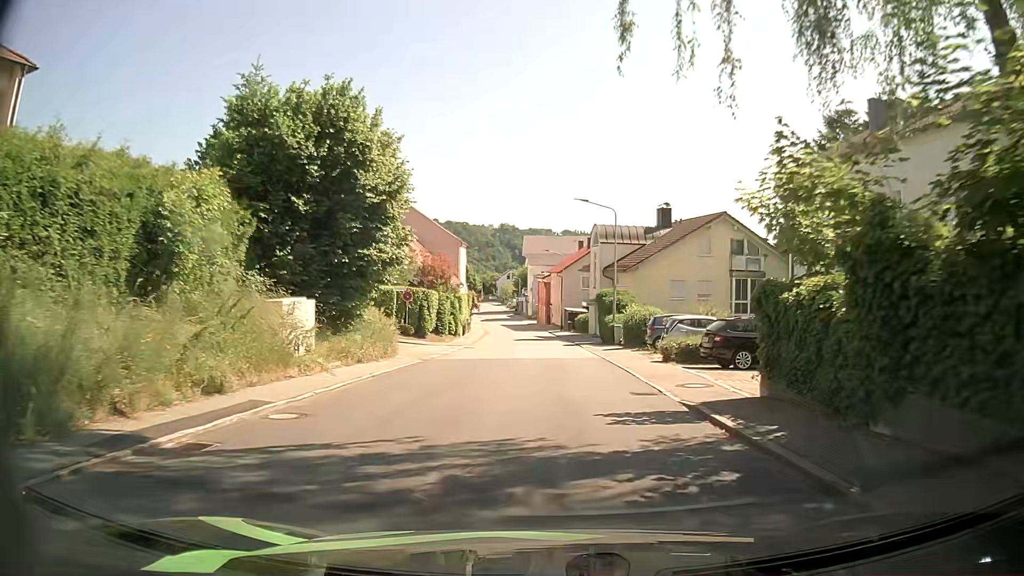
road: tertiary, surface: asphalt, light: Day
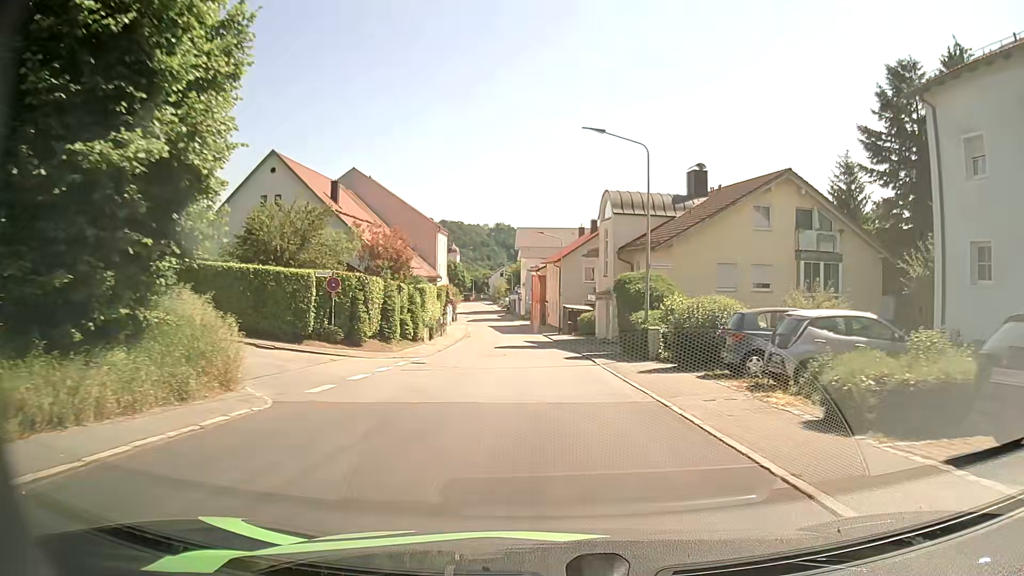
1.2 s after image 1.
(+0.1, +13.4) m; +1°
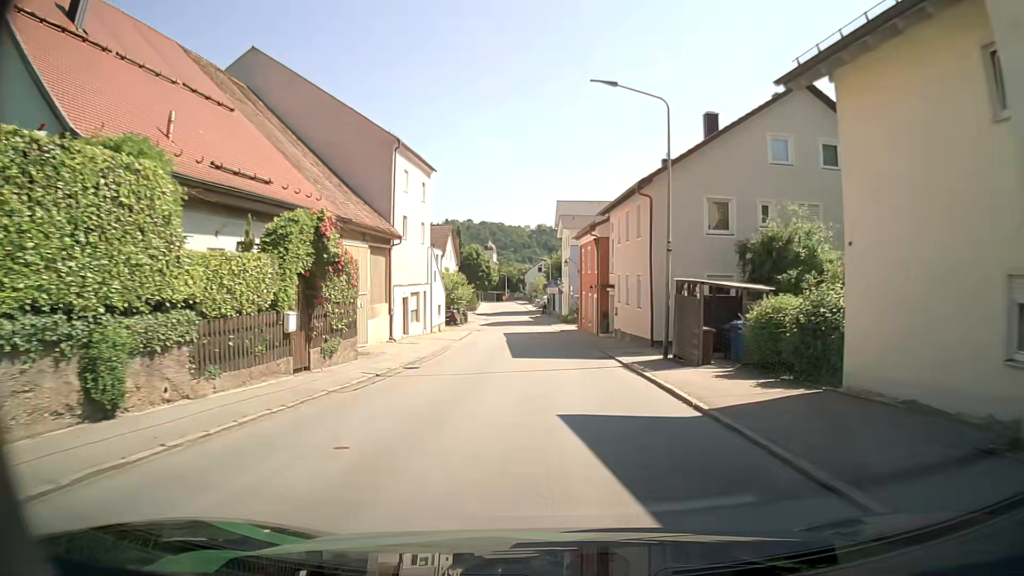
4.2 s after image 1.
(-1.7, +34.1) m; -4°
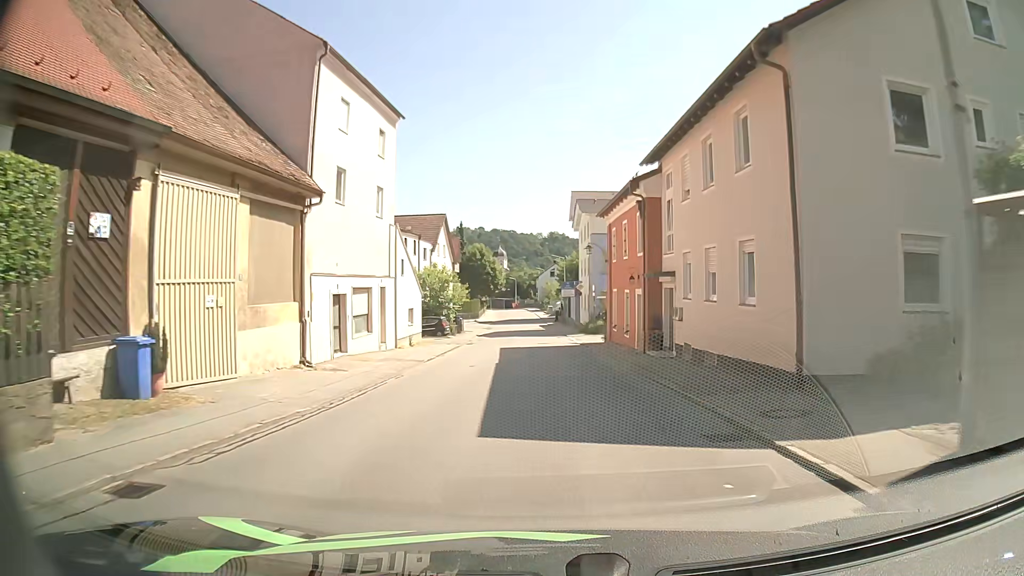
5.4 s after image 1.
(-0.3, +13.9) m; -2°
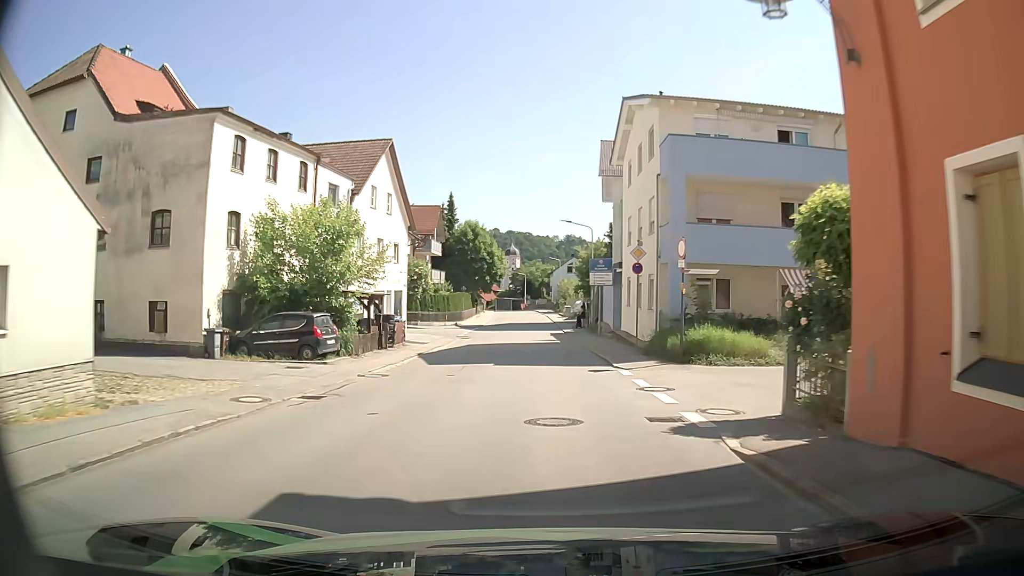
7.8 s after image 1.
(0.0, +28.1) m; -1°
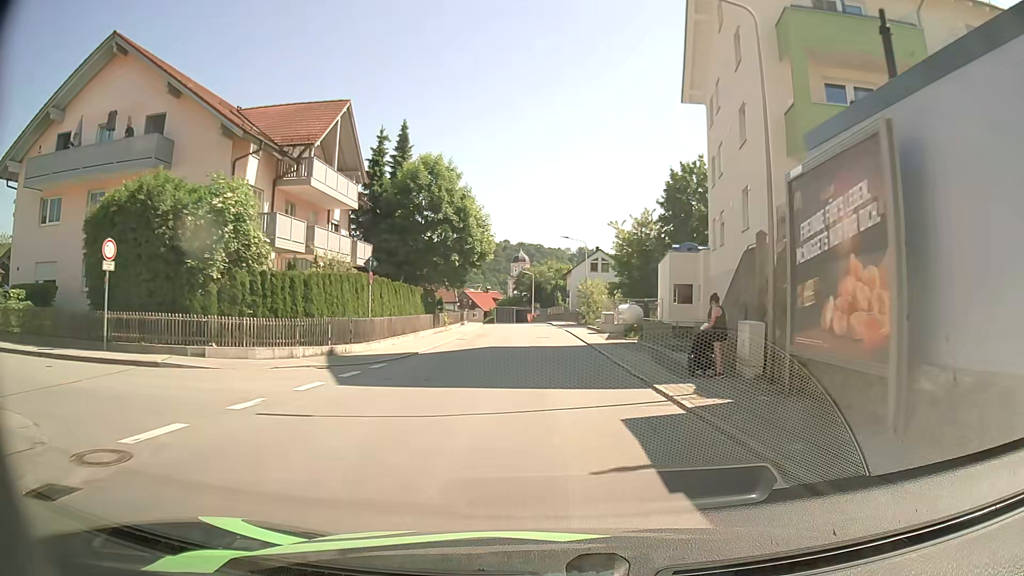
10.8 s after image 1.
(-0.5, +36.3) m; -1°
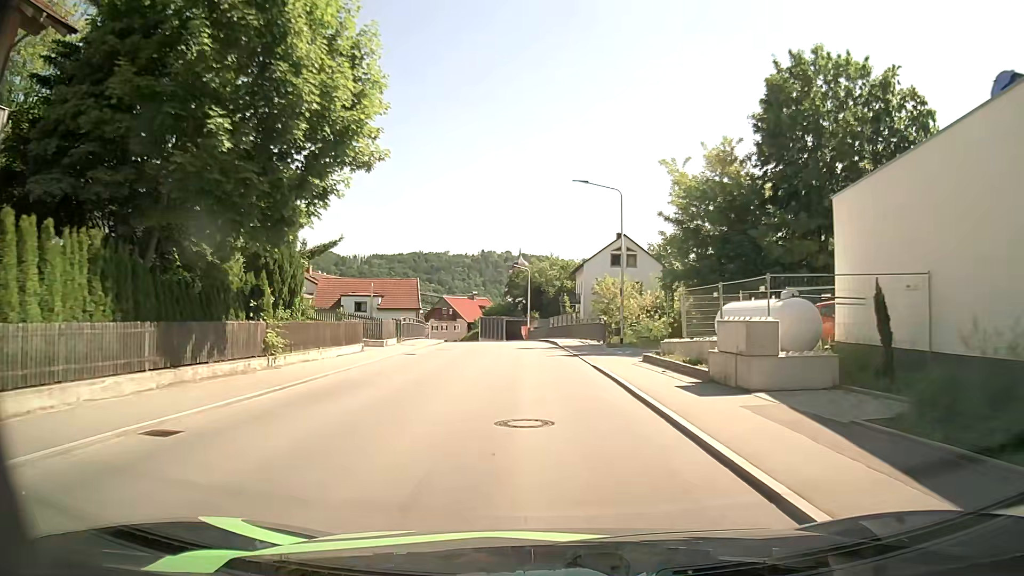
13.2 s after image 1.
(0.0, +29.2) m; 0°
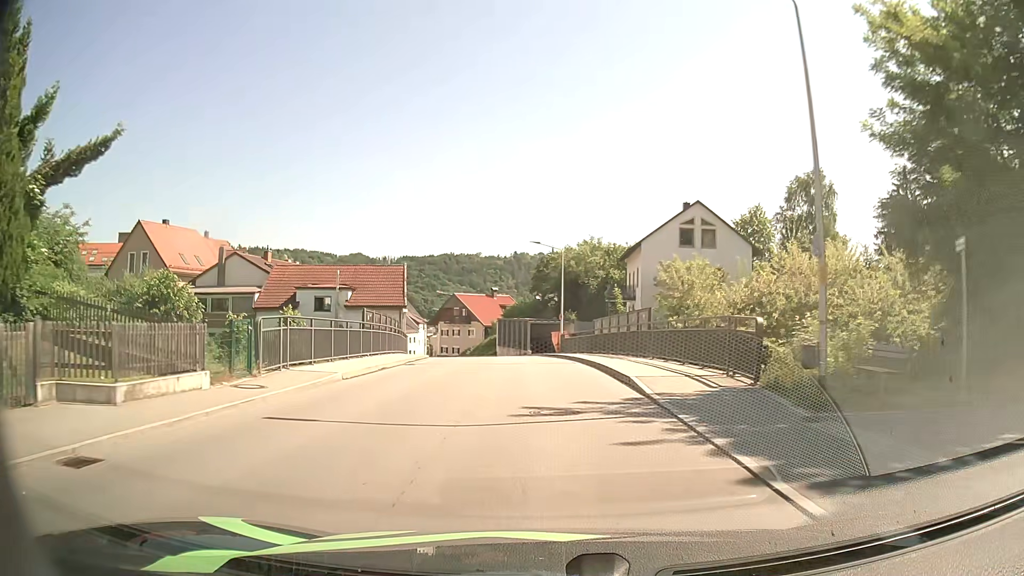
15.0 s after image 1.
(-0.7, +21.0) m; -4°
(0, +10) (-1, +20) (-1, +30) (-3, +40) (-5, +50) (-7, +59) (-10, +69) (-14, +78) (-17, +88) (-18, +98) m
